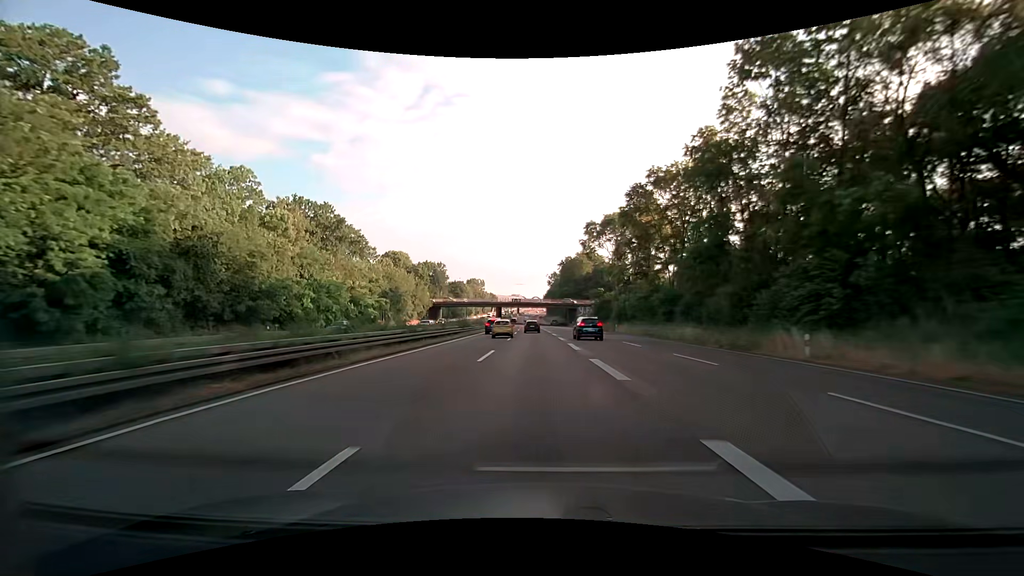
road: motorway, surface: asphalt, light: Day
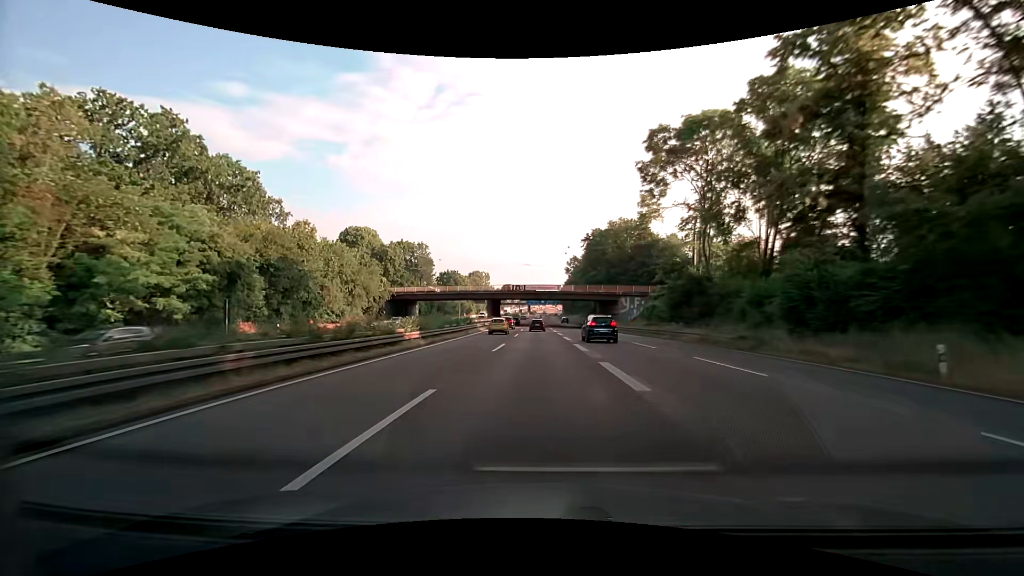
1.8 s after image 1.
(-0.7, +49.7) m; -1°
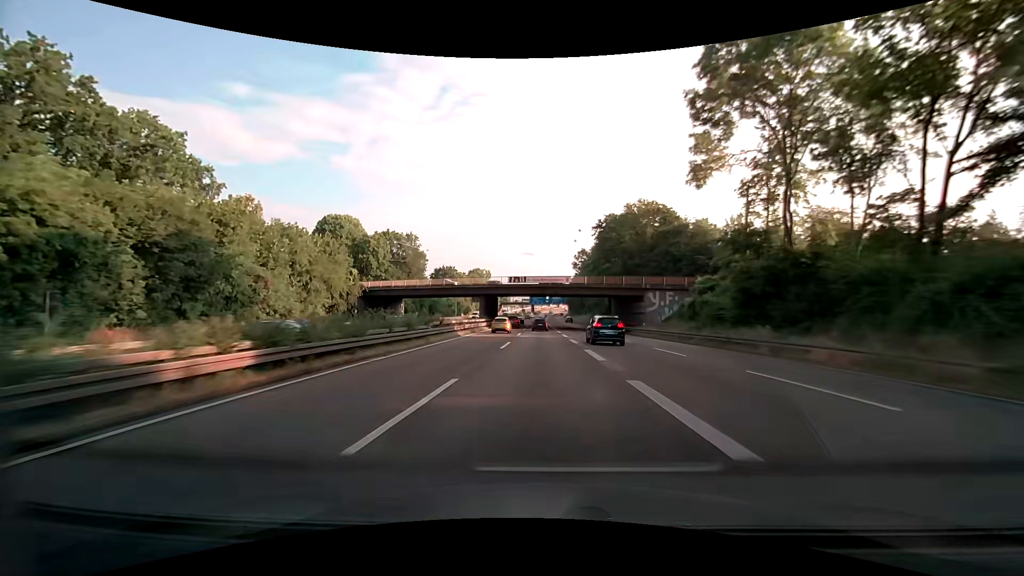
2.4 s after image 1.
(-0.1, +16.5) m; -1°
(0, +10) (0, +20) (0, +30) (0, +40) (0, +50) (0, +60) (-1, +70) (-1, +80) (-1, +90) (-1, +100) m
